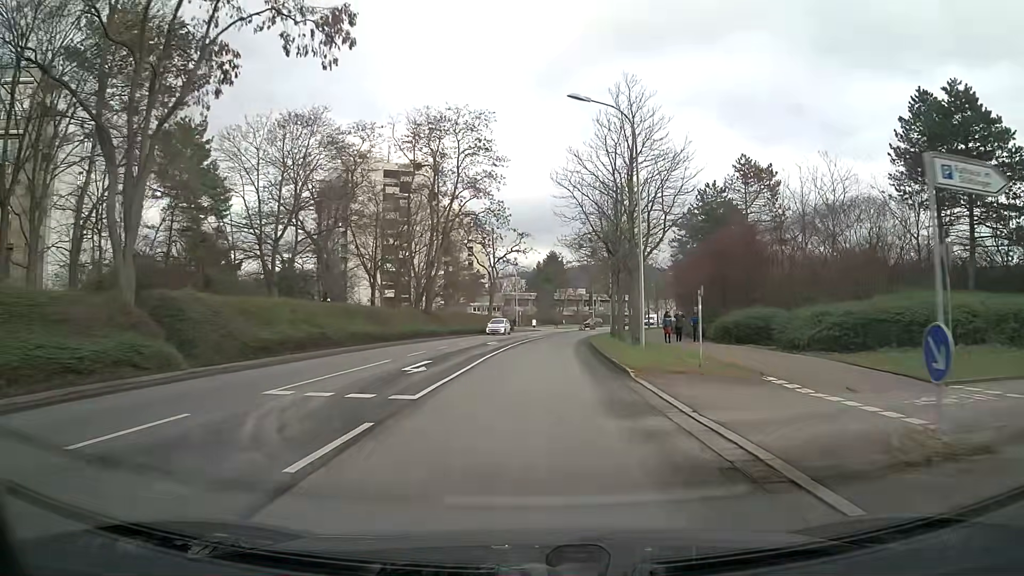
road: tertiary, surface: asphalt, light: Day
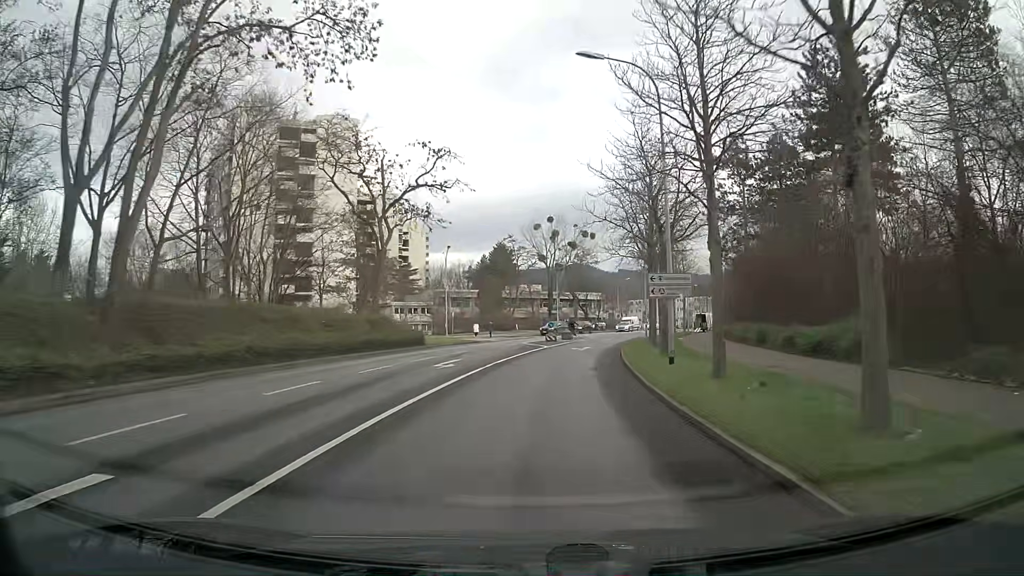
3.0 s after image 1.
(+1.6, +36.8) m; +5°
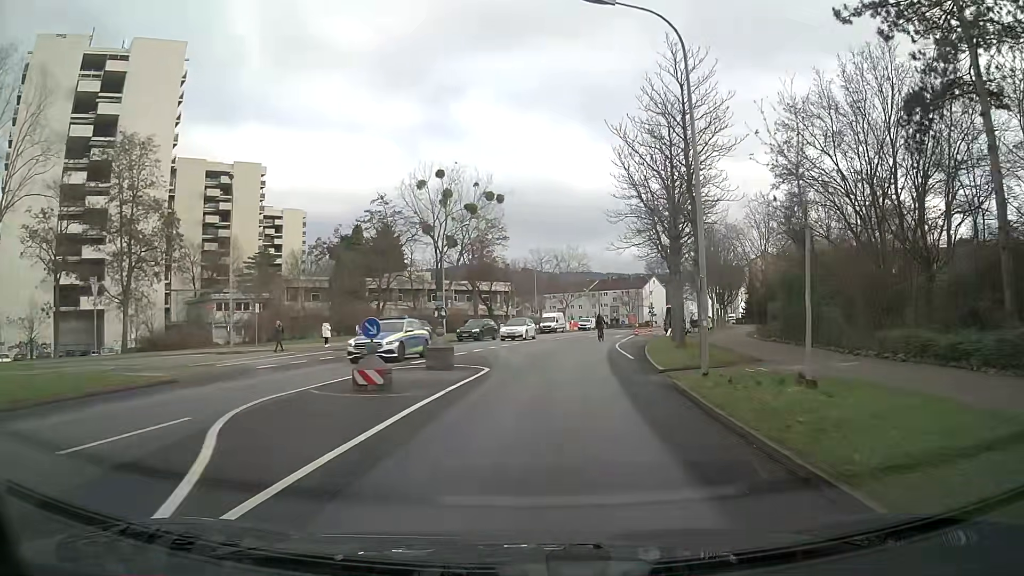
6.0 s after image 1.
(+2.8, +35.5) m; +8°
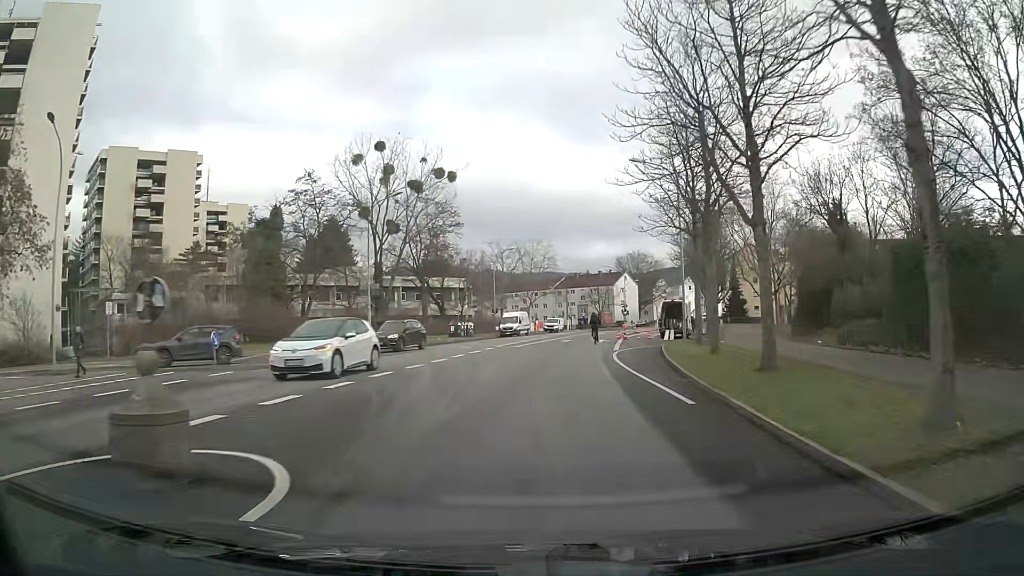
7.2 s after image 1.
(+0.4, +13.8) m; +3°
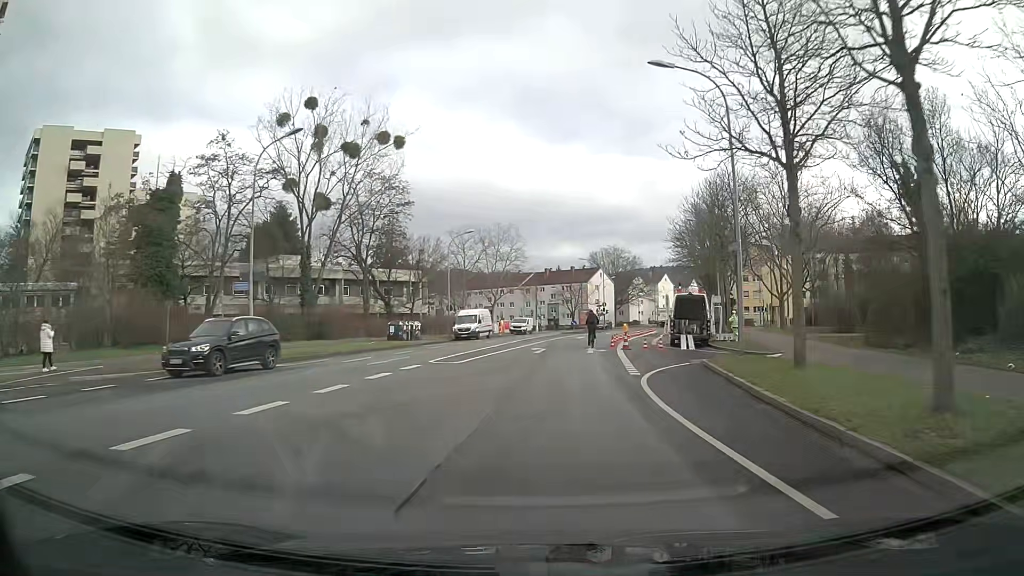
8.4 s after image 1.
(+0.5, +13.6) m; +3°
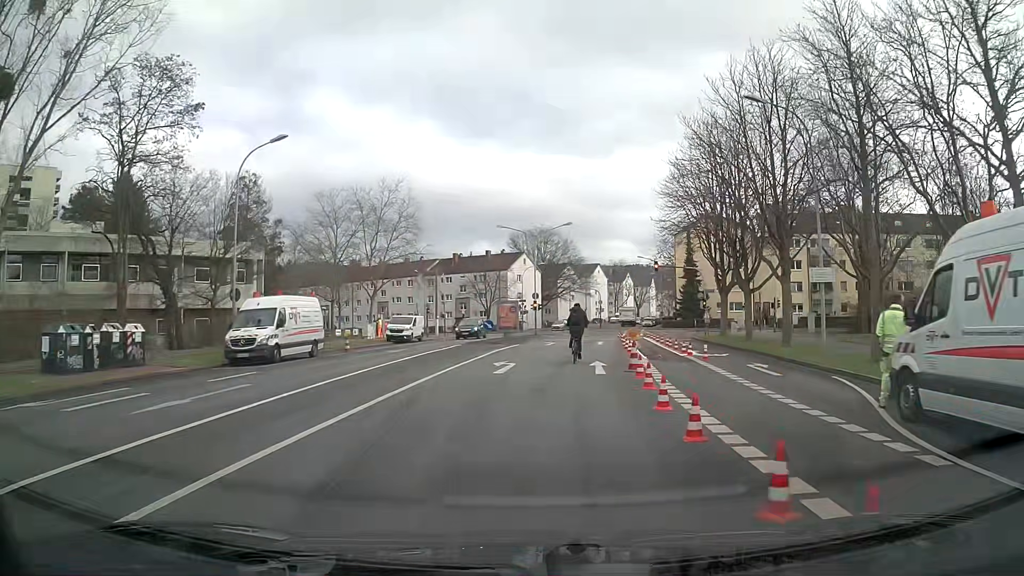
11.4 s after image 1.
(+1.7, +30.6) m; +7°
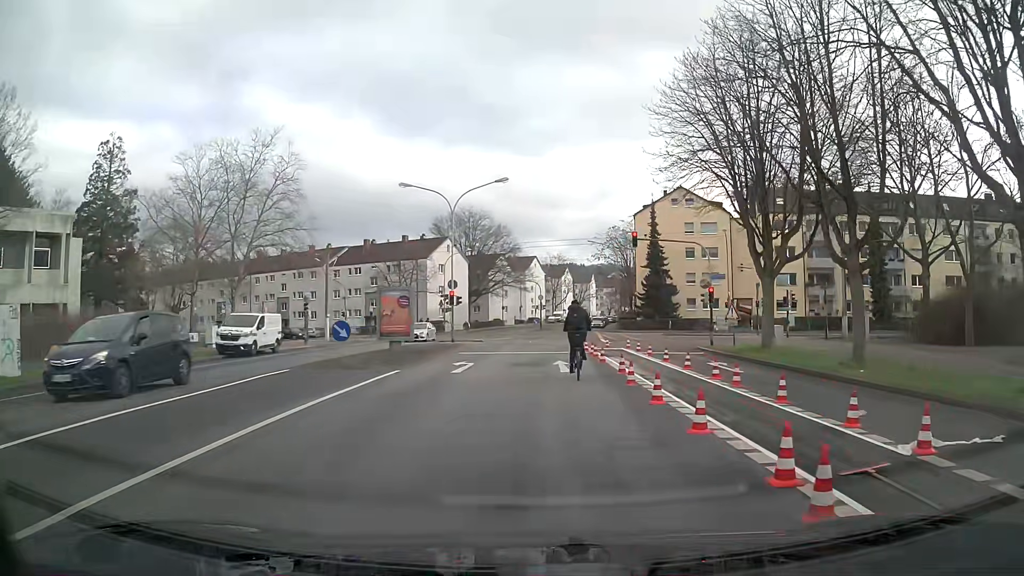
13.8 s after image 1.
(+0.8, +18.2) m; +6°
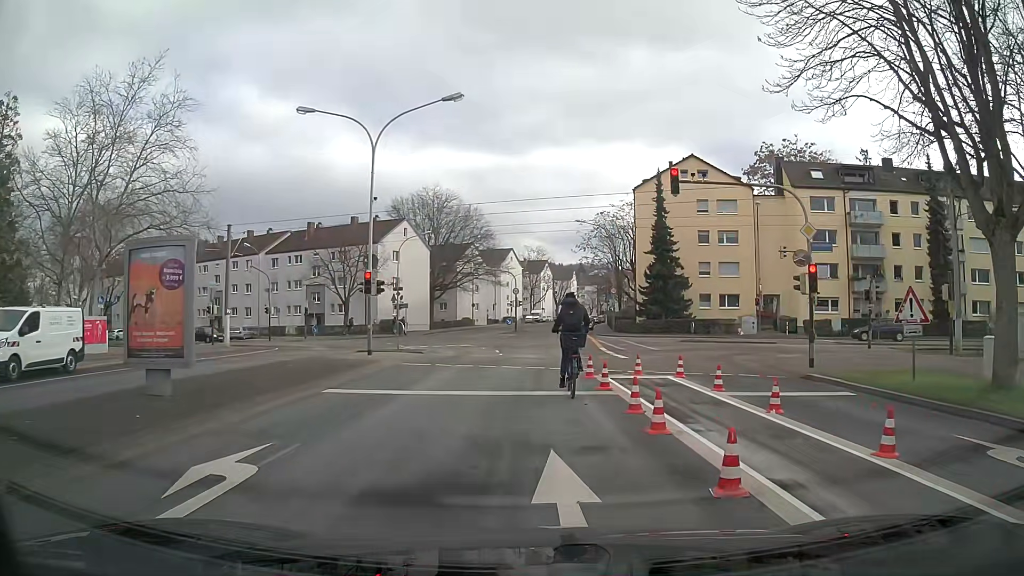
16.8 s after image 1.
(+0.2, +15.1) m; +1°
